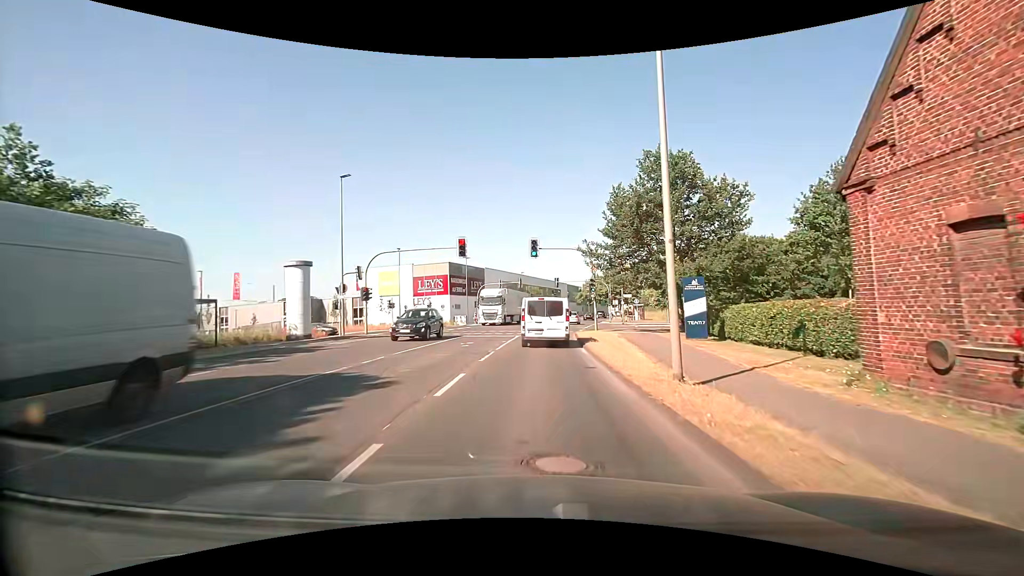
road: secondary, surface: asphalt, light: Day
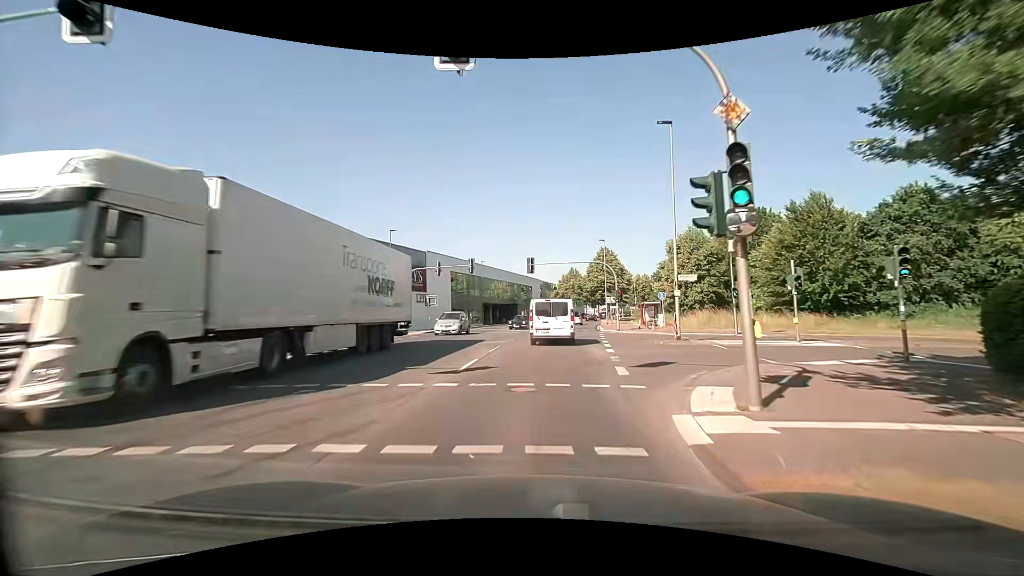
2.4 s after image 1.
(+0.6, +27.2) m; +3°
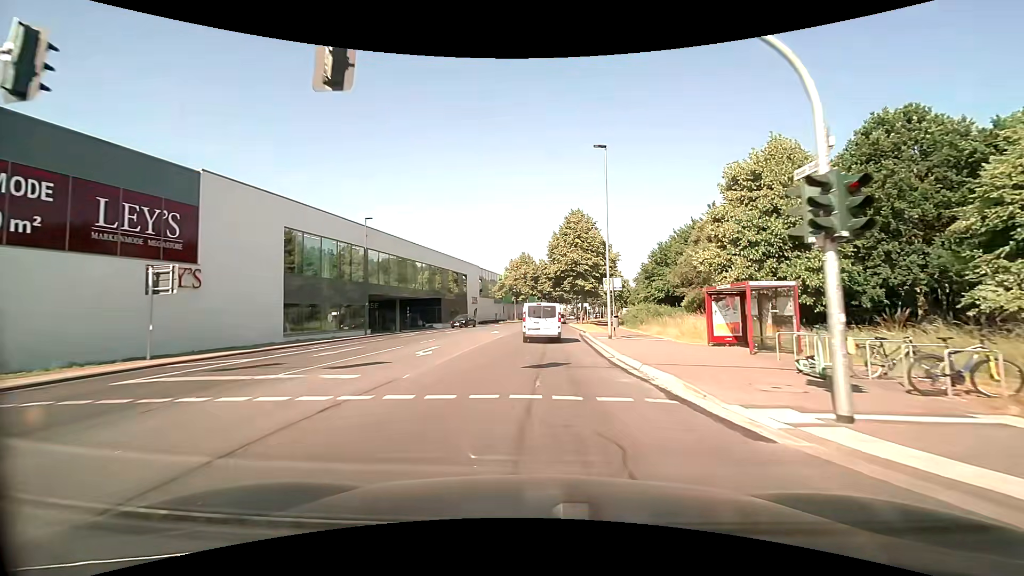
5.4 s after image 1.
(+2.1, +35.1) m; +6°
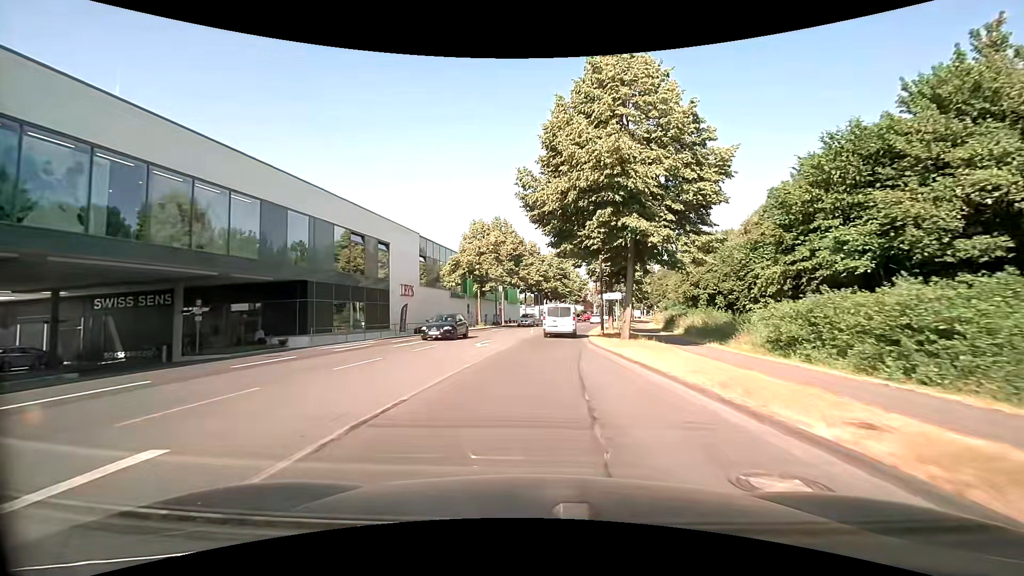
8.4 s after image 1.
(+0.9, +36.5) m; +2°
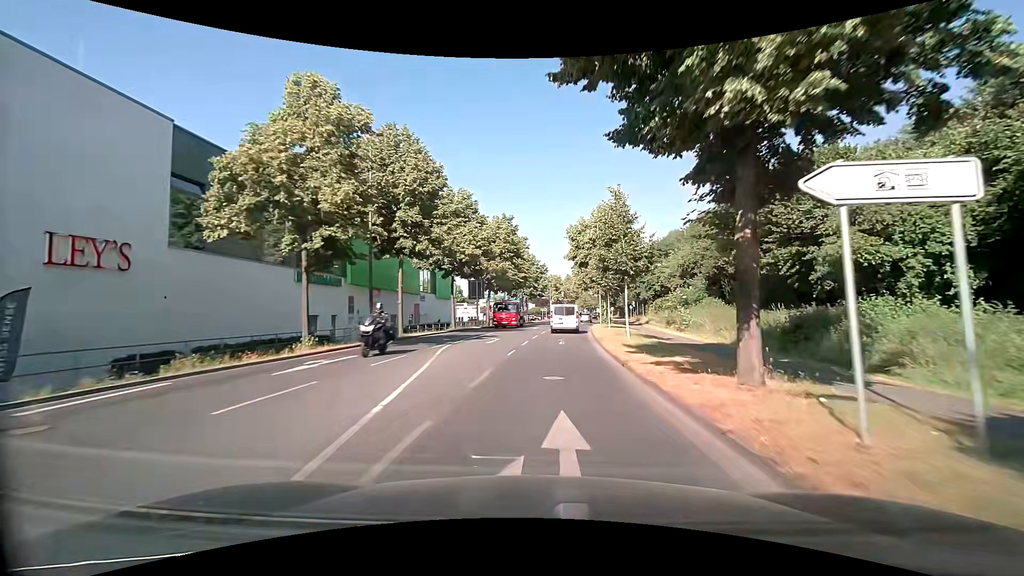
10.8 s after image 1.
(+1.0, +29.7) m; +6°
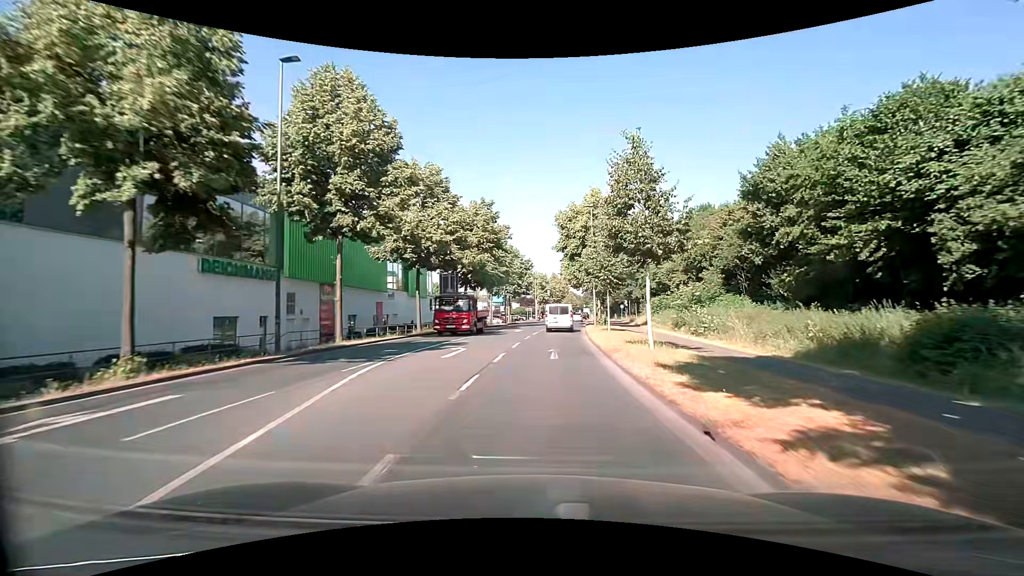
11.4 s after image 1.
(+0.1, +7.4) m; +2°
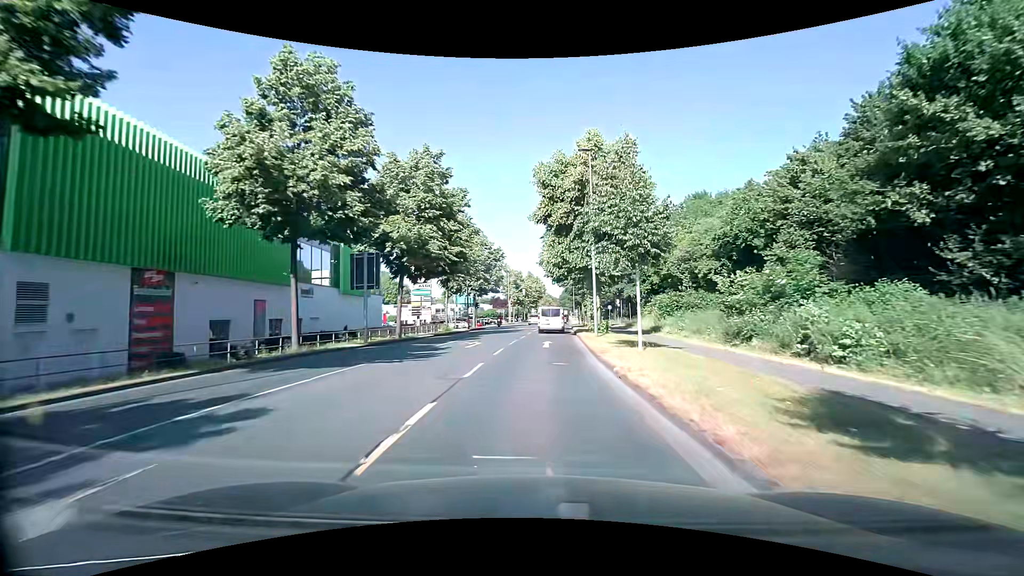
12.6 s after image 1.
(+0.2, +15.2) m; +2°
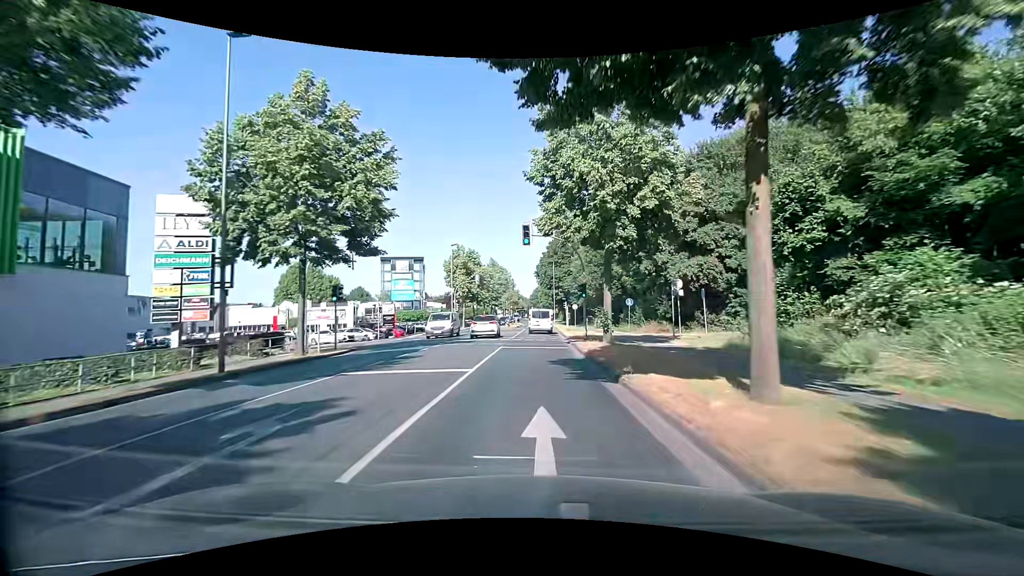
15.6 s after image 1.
(+1.6, +38.0) m; +4°
(0, +10) (0, +20) (0, +30) (+1, +40) (+1, +50) (+1, +60) (+1, +70) (+1, +80) (+2, +90) (+2, +100) m
